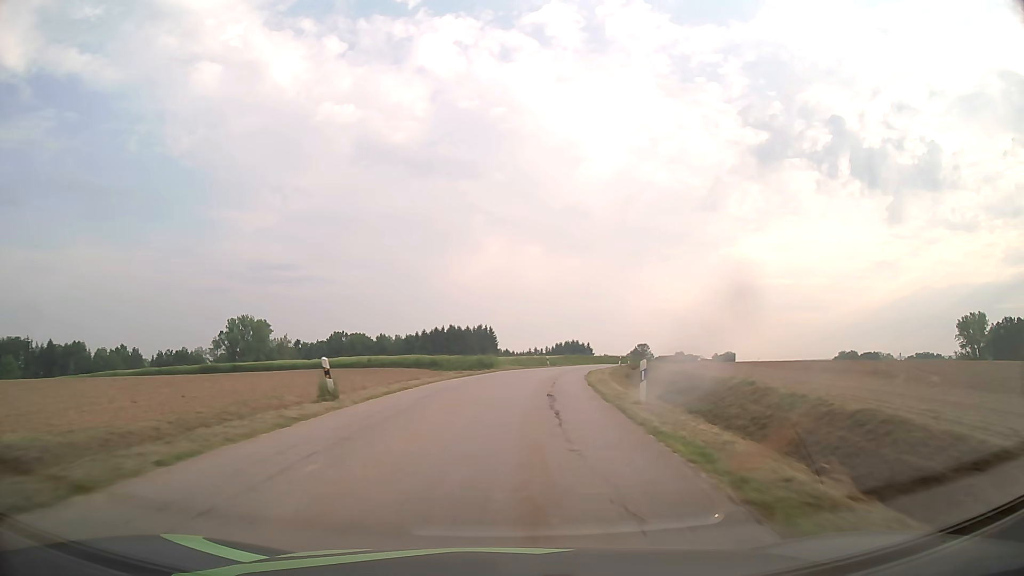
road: tertiary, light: Day
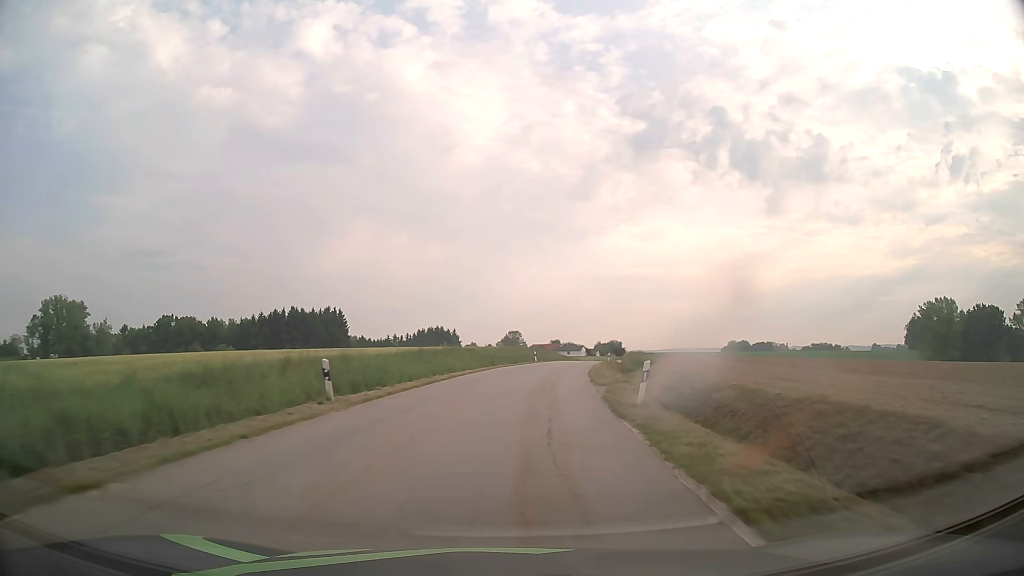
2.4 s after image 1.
(+4.3, +49.4) m; +11°
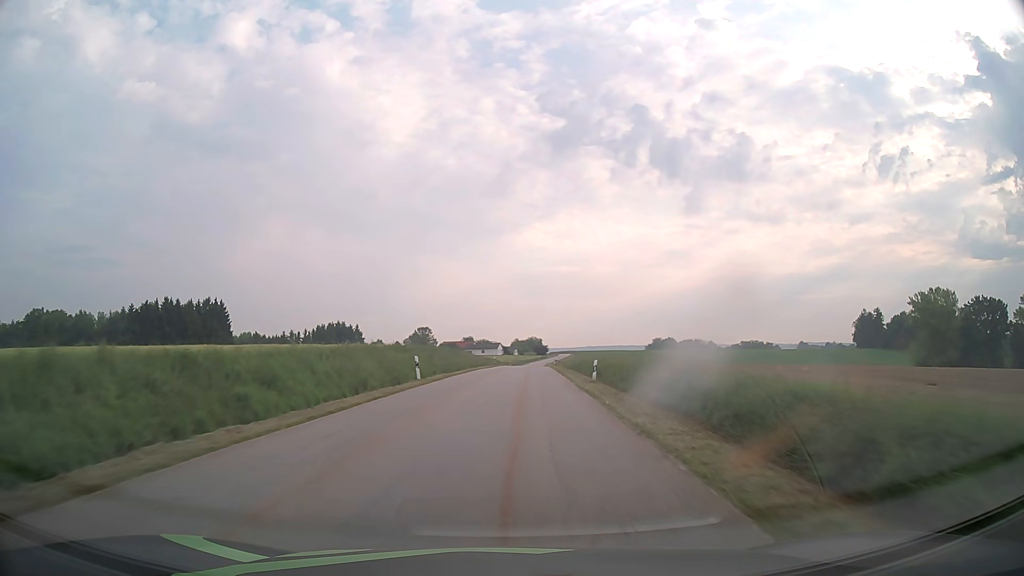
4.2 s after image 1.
(+2.9, +37.5) m; +8°
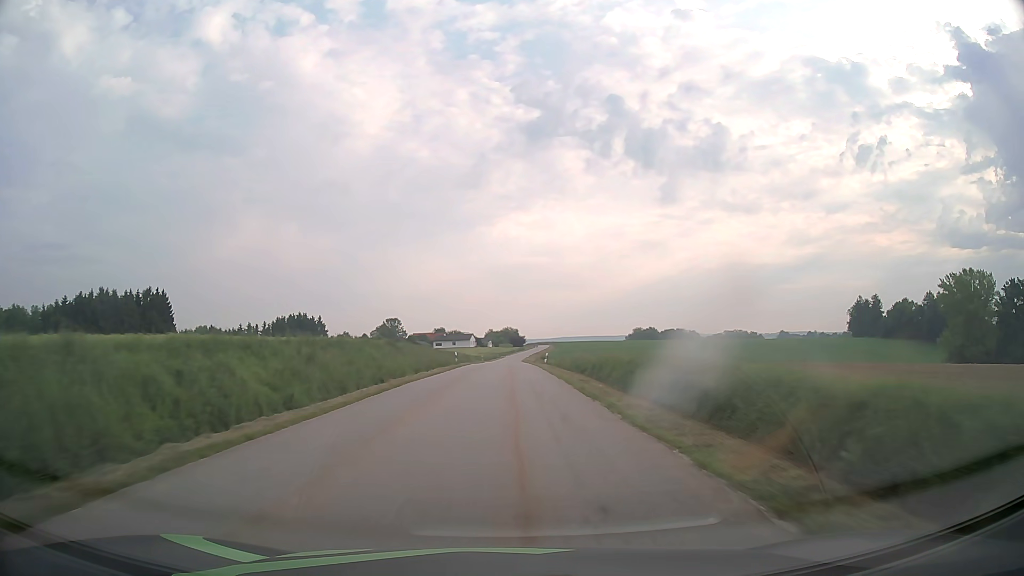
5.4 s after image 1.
(+0.6, +25.2) m; +2°
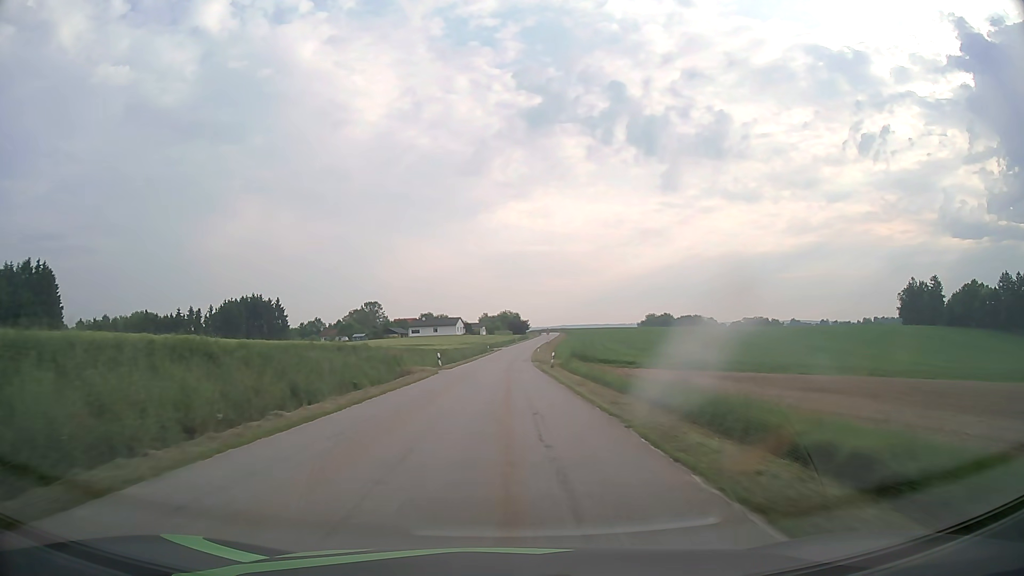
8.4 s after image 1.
(+0.4, +60.4) m; 0°
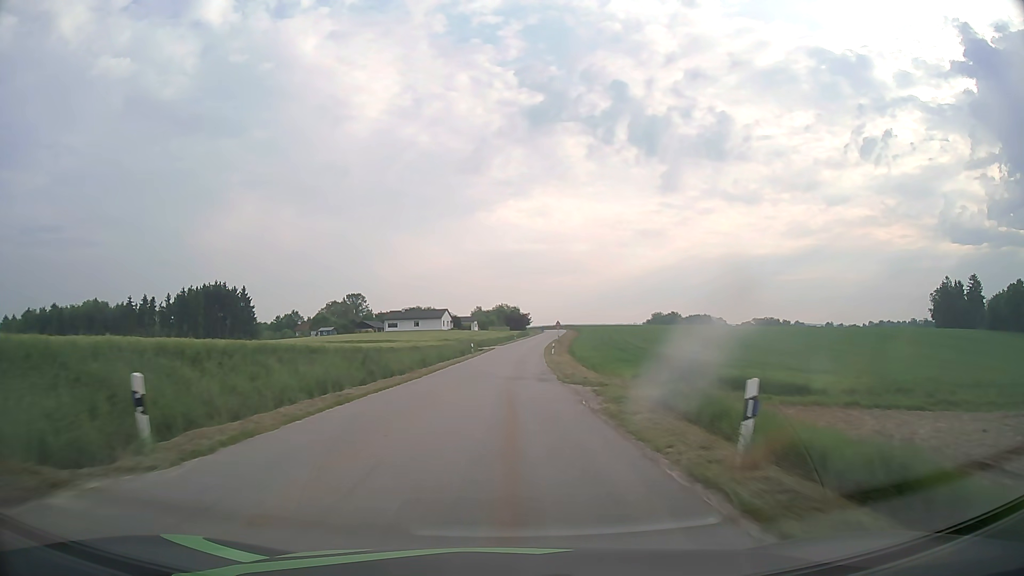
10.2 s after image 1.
(+0.1, +34.3) m; 0°
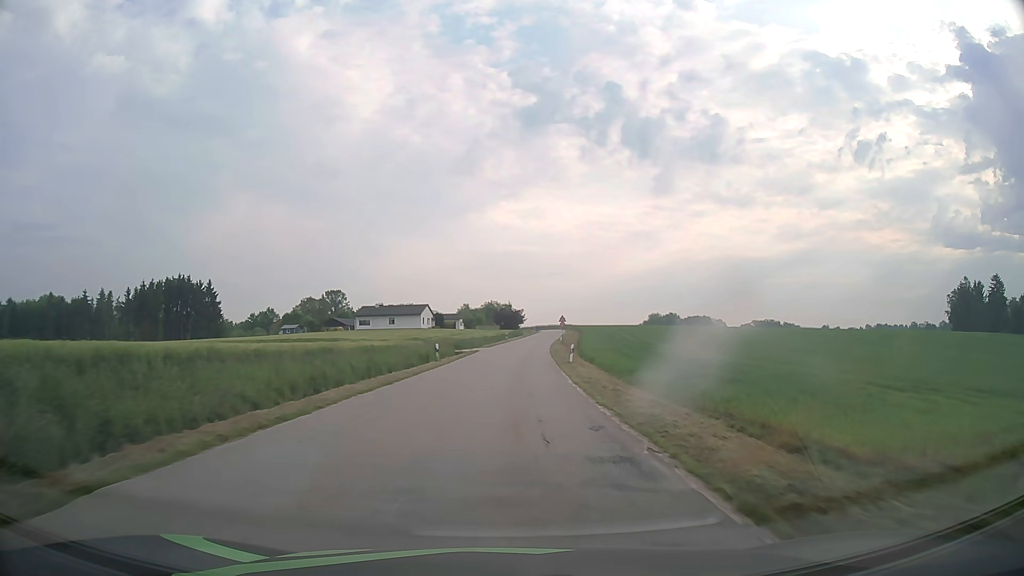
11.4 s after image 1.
(+0.1, +22.4) m; +1°
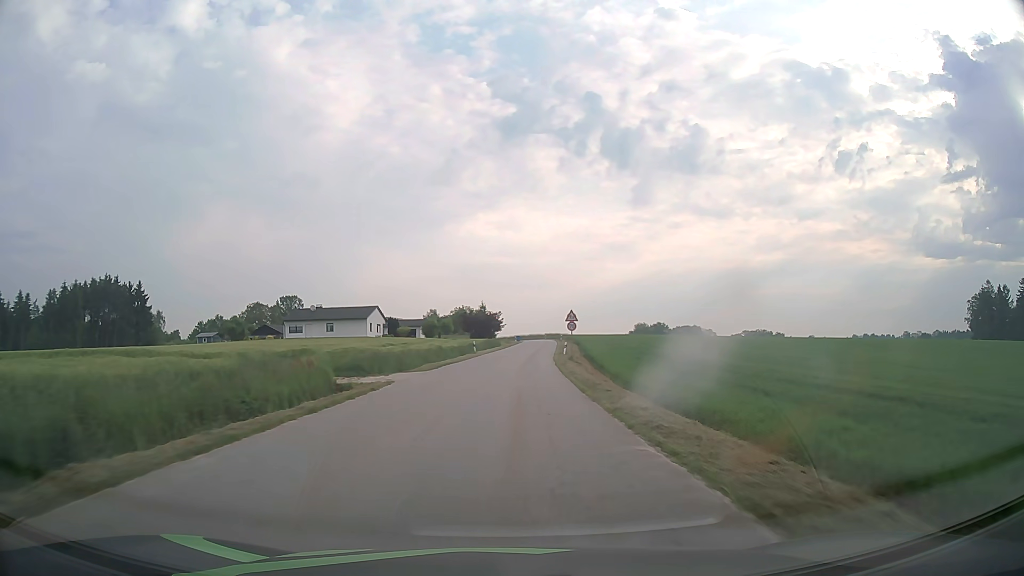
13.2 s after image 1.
(+0.4, +32.9) m; +2°
(0, +10) (0, +20) (+1, +30) (+1, +40) (+2, +50) (+2, +60) (+3, +70) (+4, +80) (+5, +90) (+6, +100) m
